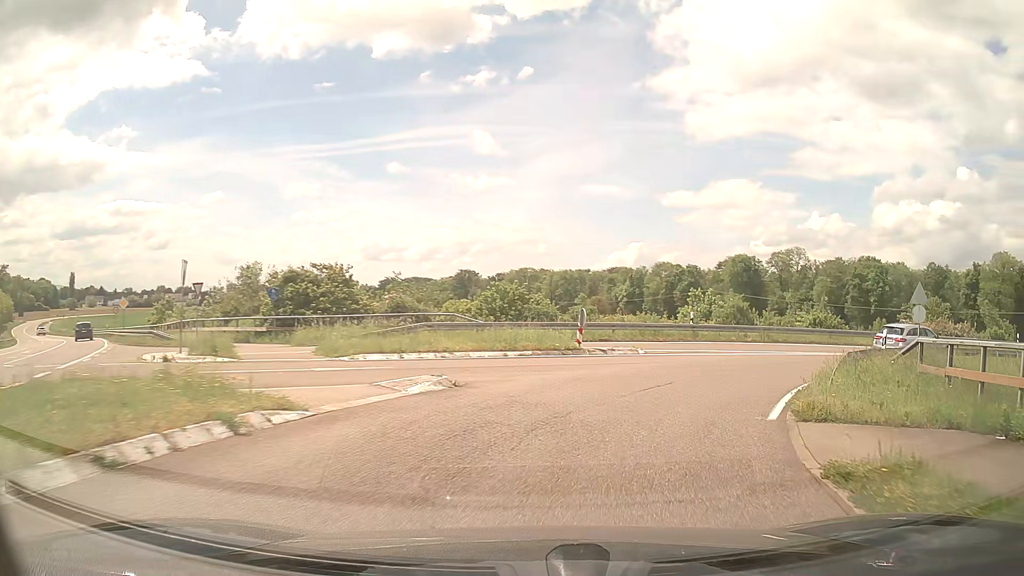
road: trunk_link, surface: asphalt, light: Day
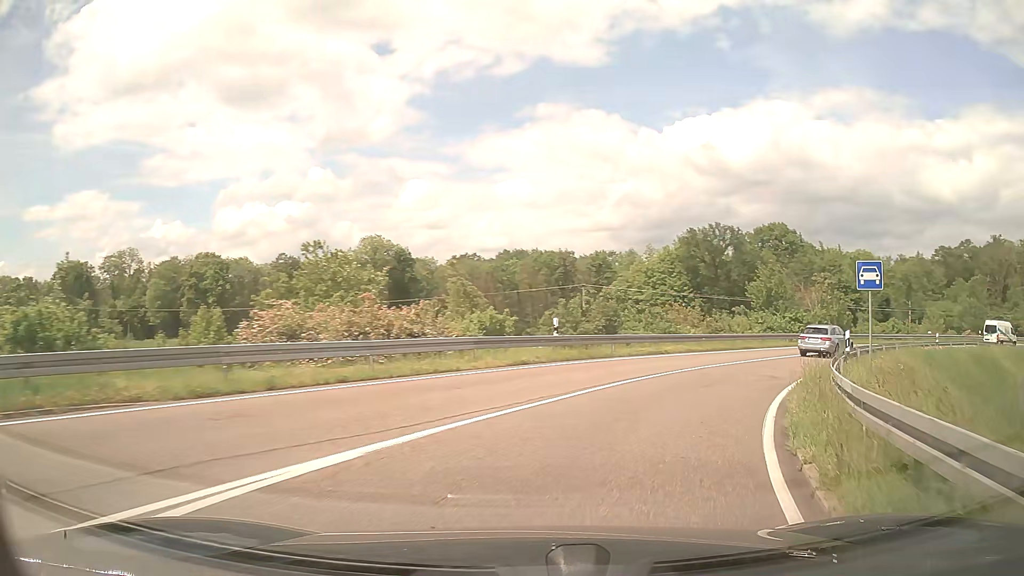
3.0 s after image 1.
(+12.2, +23.1) m; +57°
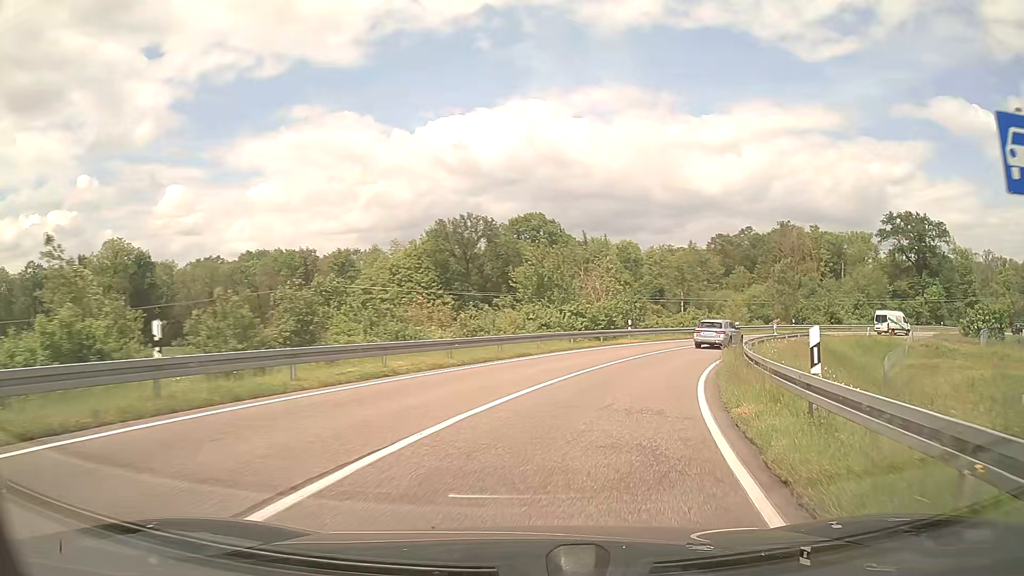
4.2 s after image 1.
(+2.3, +11.1) m; +21°
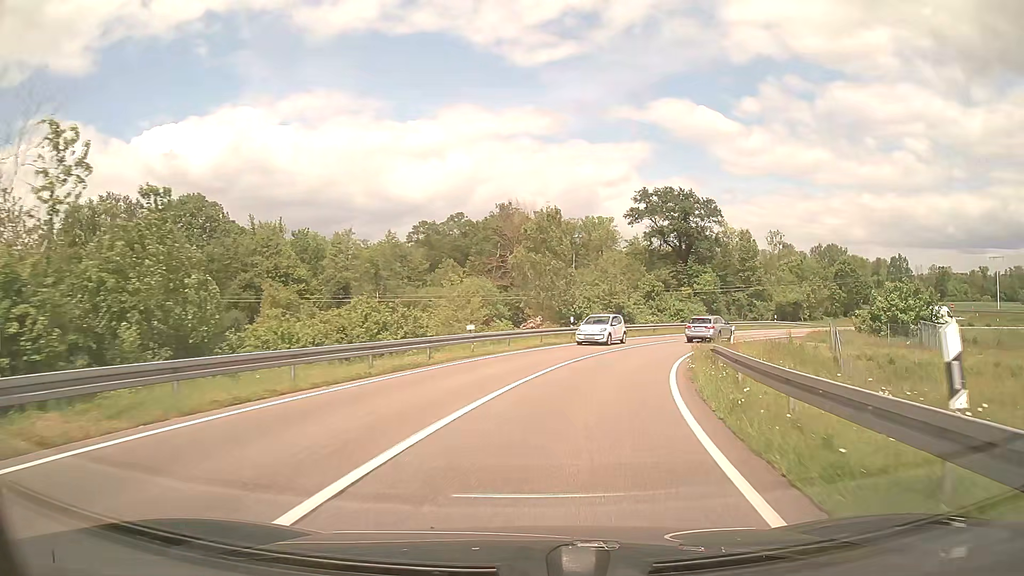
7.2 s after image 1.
(+8.1, +32.1) m; +25°
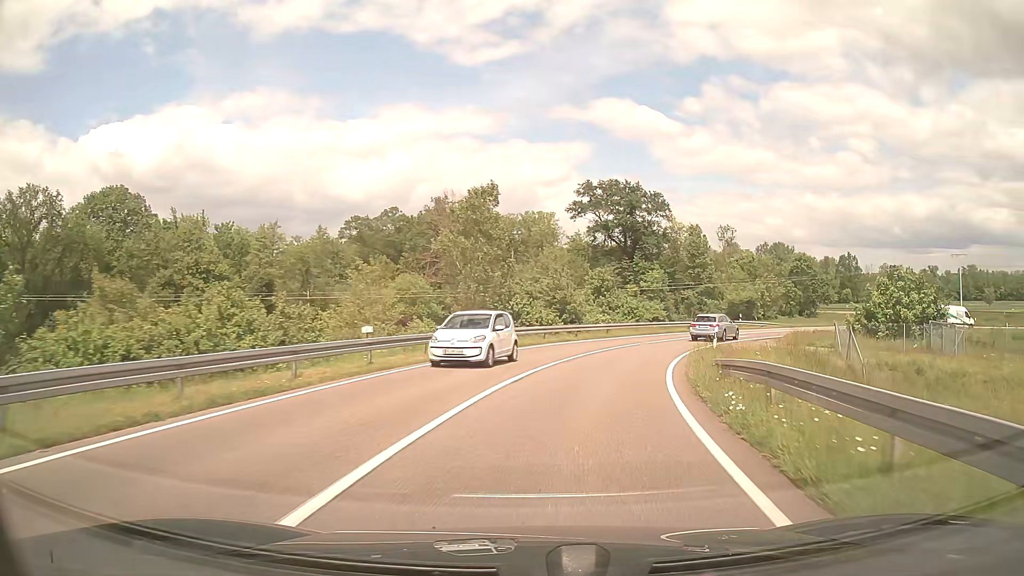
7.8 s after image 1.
(+0.3, +7.4) m; +5°
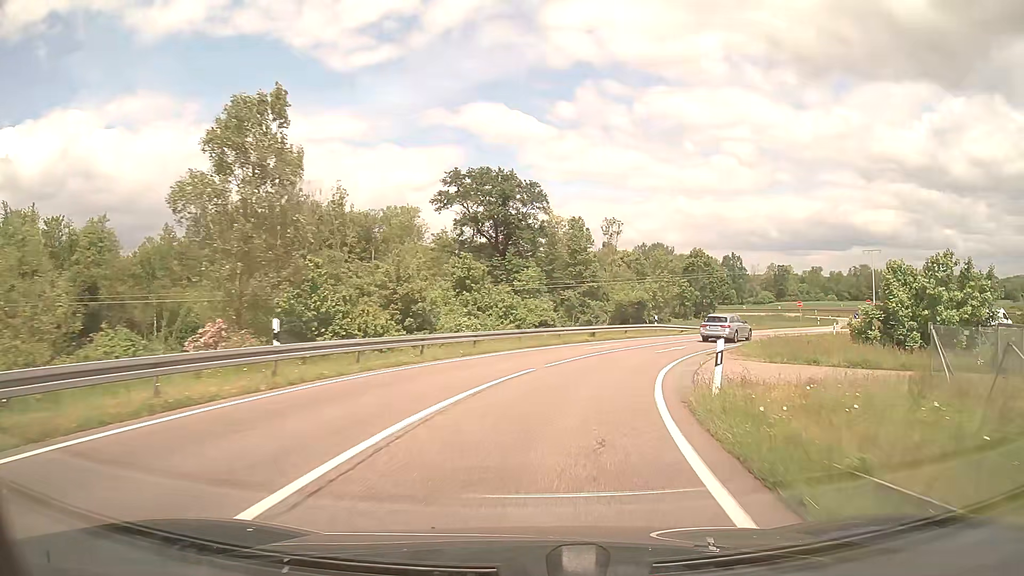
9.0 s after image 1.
(+1.5, +14.9) m; +11°
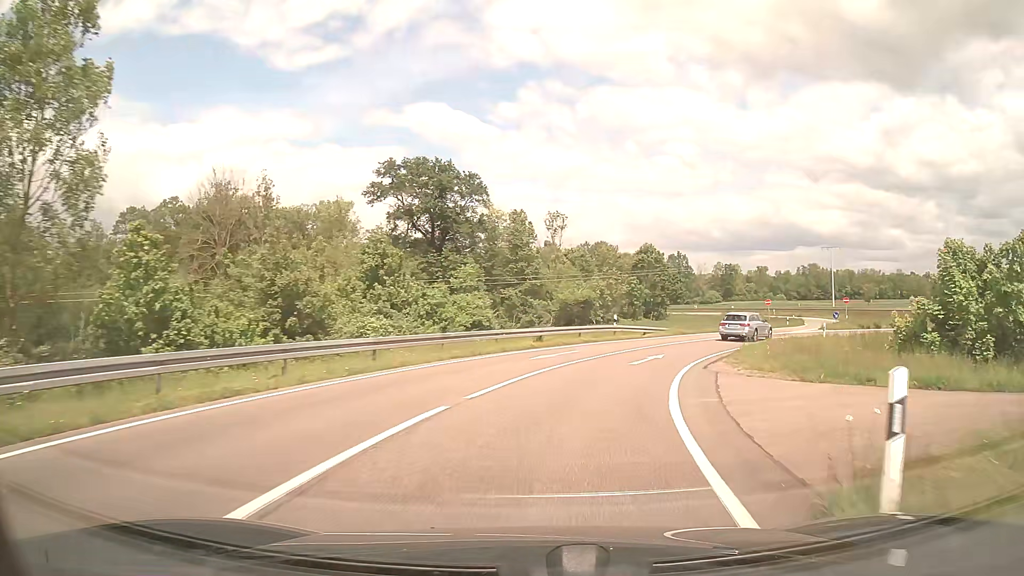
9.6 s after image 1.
(+0.3, +7.6) m; +5°
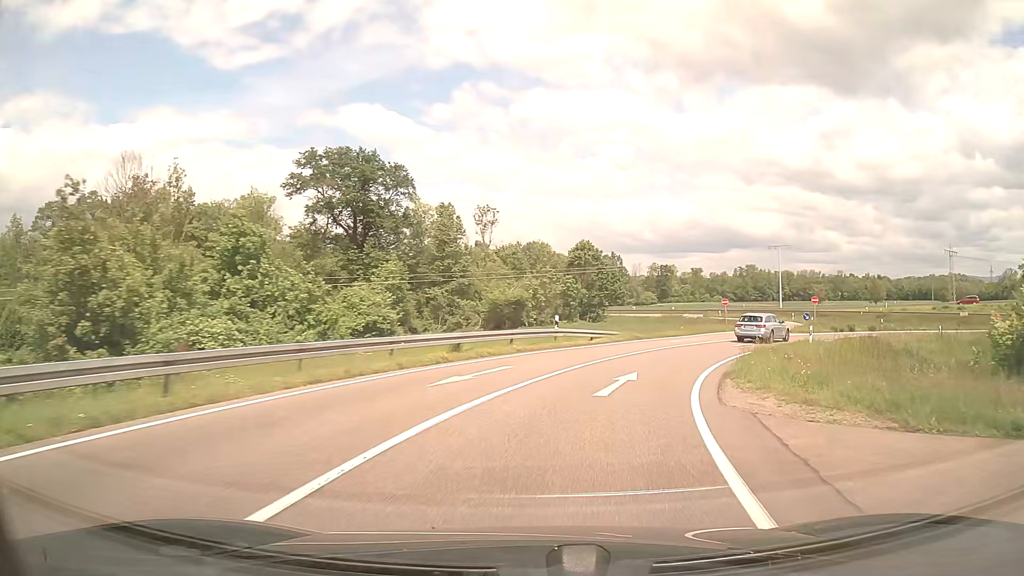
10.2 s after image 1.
(+0.4, +7.6) m; +6°
(+1, +10) (+3, +20) (+7, +29) (+13, +37) (+20, +44) (+28, +50) (+37, +54) (+47, +56) (+57, +56) (+67, +54) m
